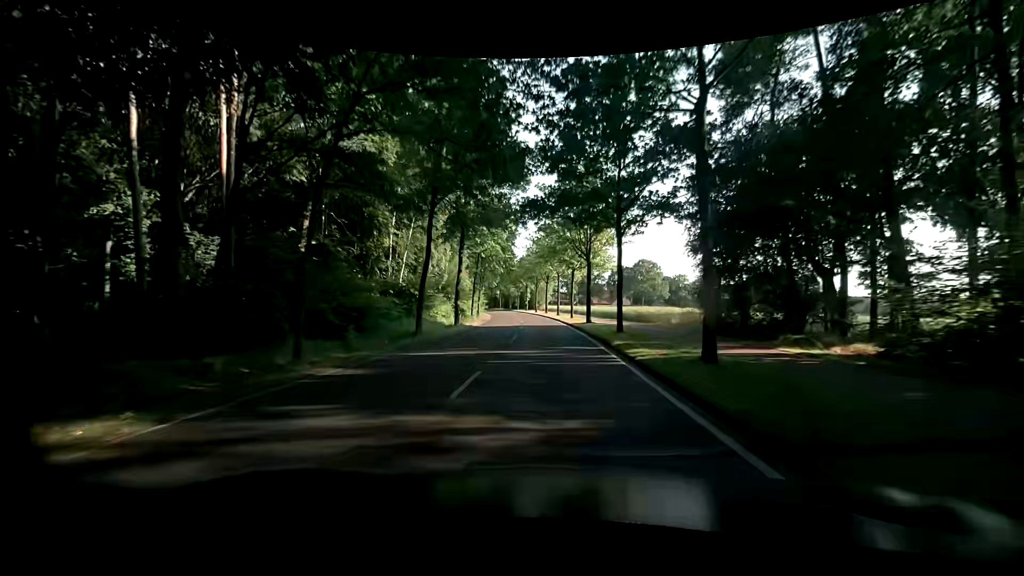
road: unclassified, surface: asphalt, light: Day
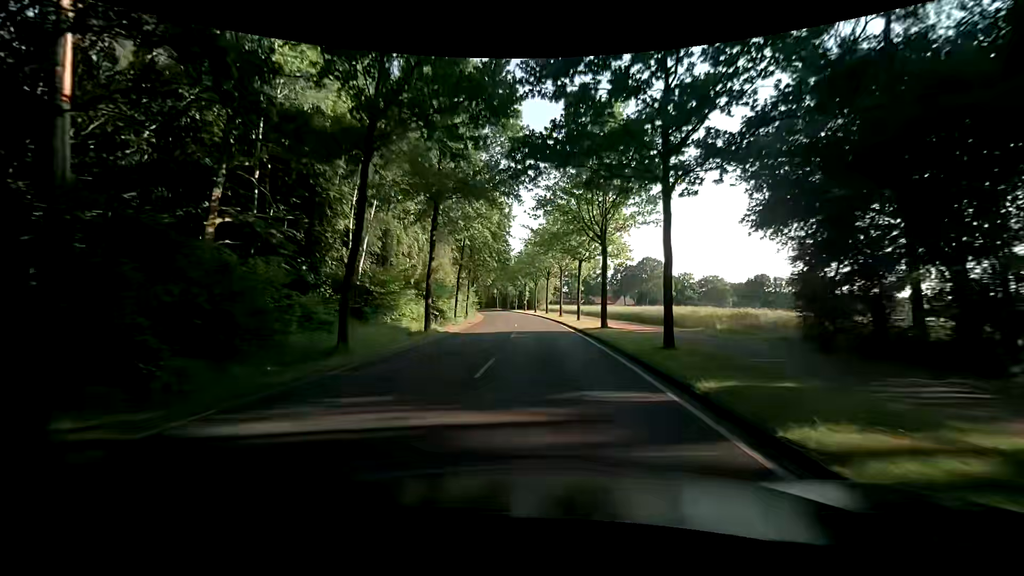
(-0.2, +8.8) m; -2°
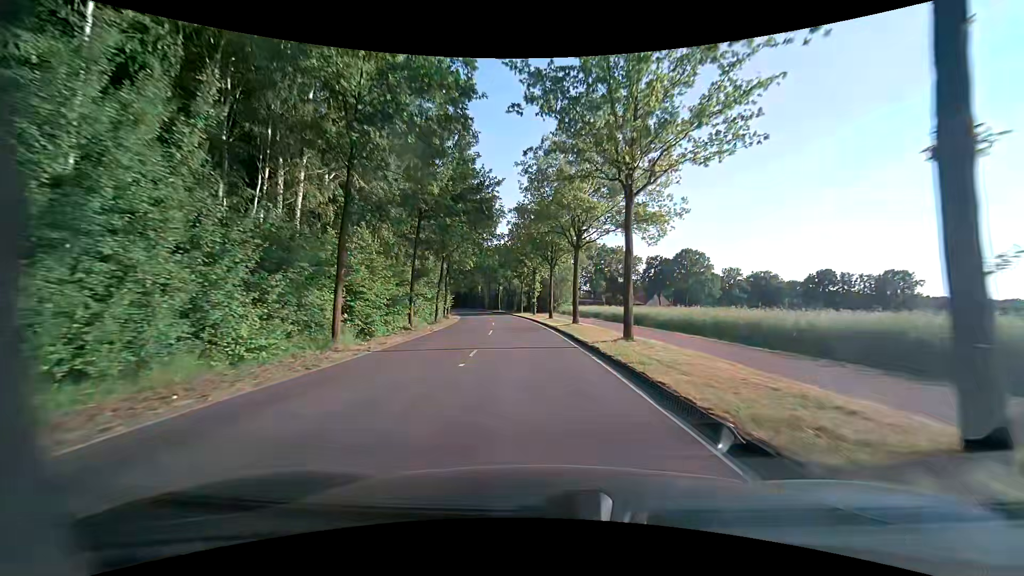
(+0.1, +33.7) m; -2°
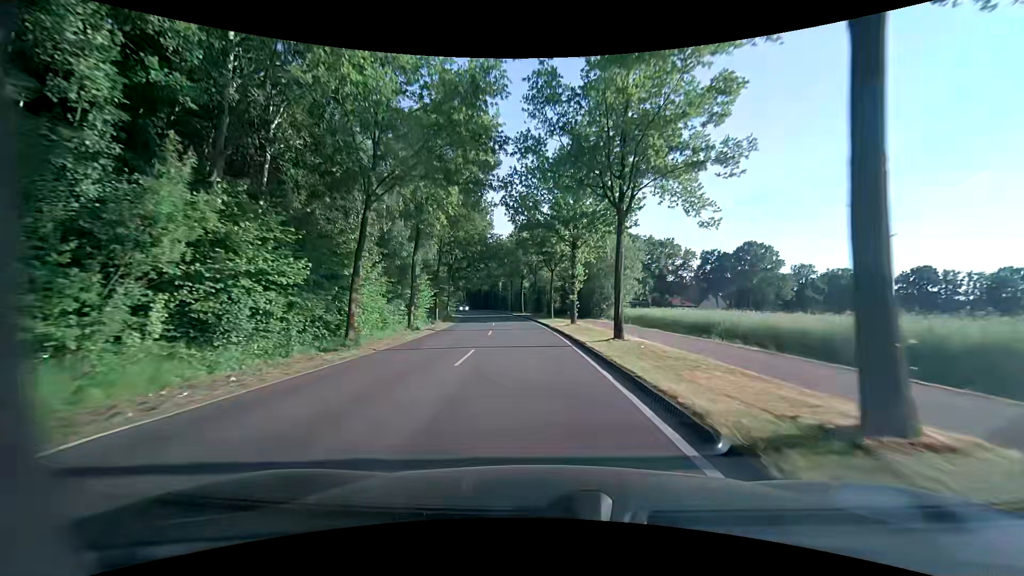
(-0.4, +23.4) m; -4°
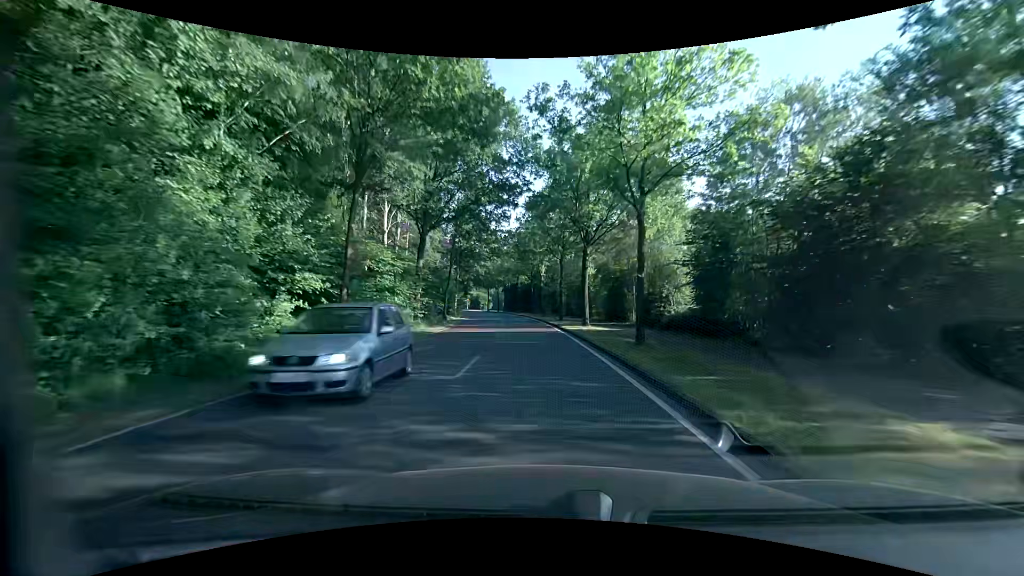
(-1.8, +37.4) m; -6°
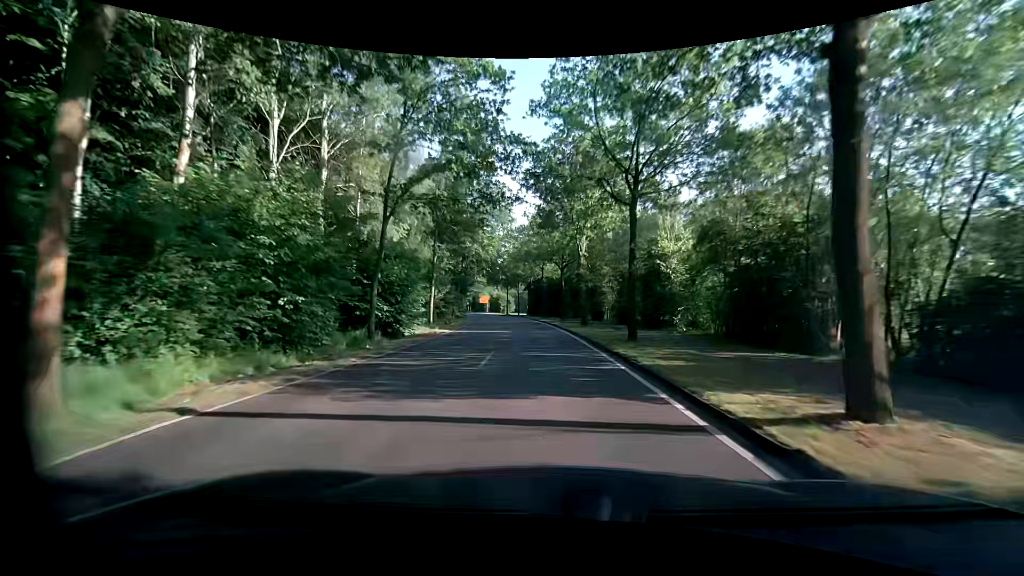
(-0.7, +21.9) m; -4°
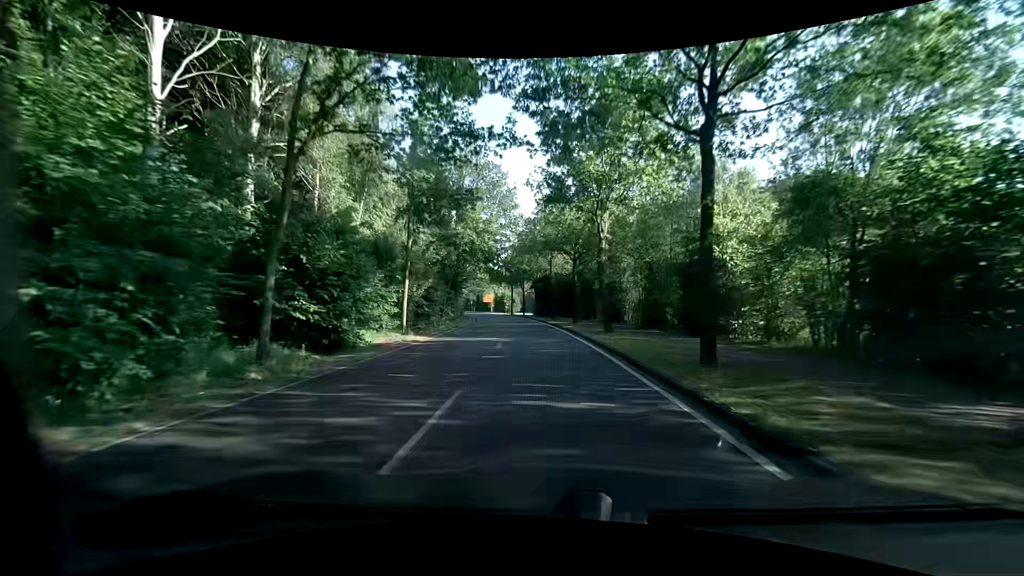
(0.0, +7.2) m; 0°
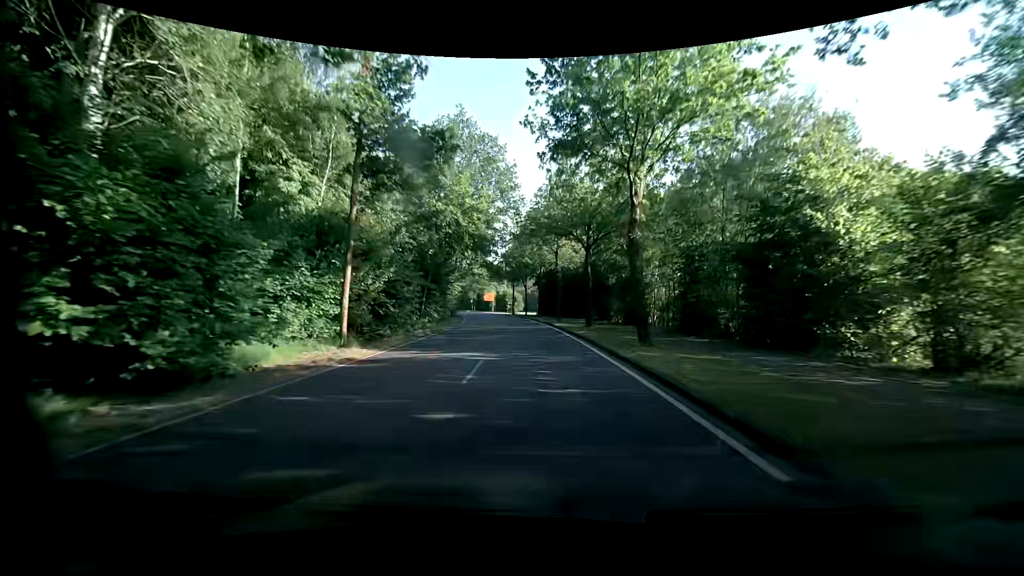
(-0.1, +7.2) m; 0°
(0, +10) (-1, +20) (-1, +30) (-2, +40) (-4, +50) (-5, +60) (-7, +70) (-9, +79) (-12, +89) (-14, +99) m
